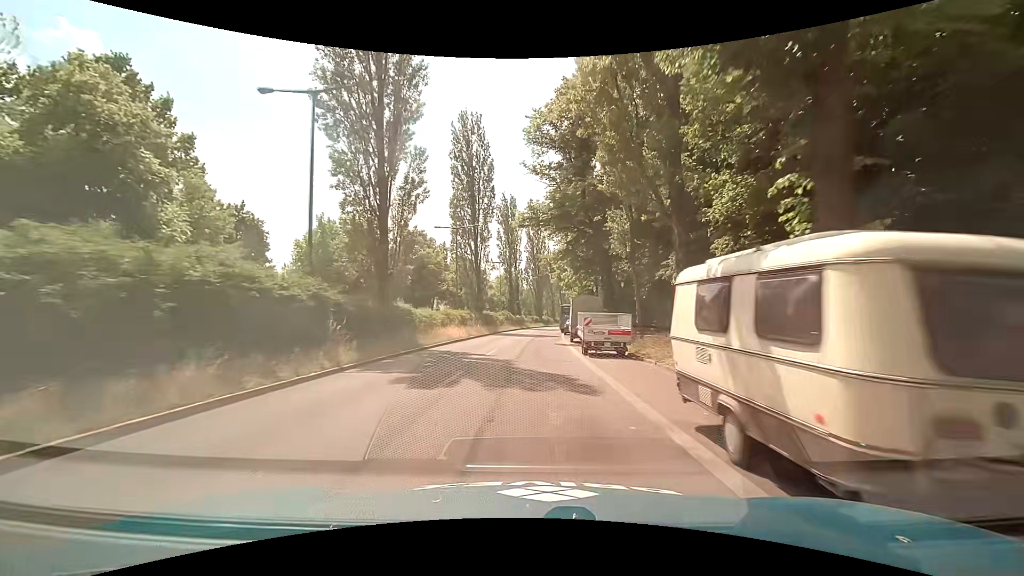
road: secondary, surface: asphalt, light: Day
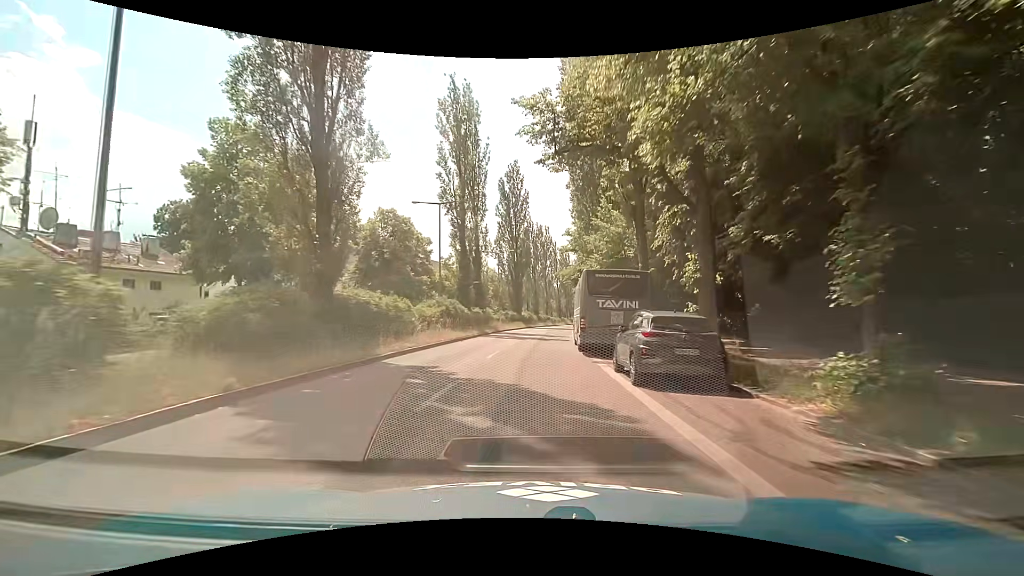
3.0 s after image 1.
(+0.8, +38.9) m; +3°
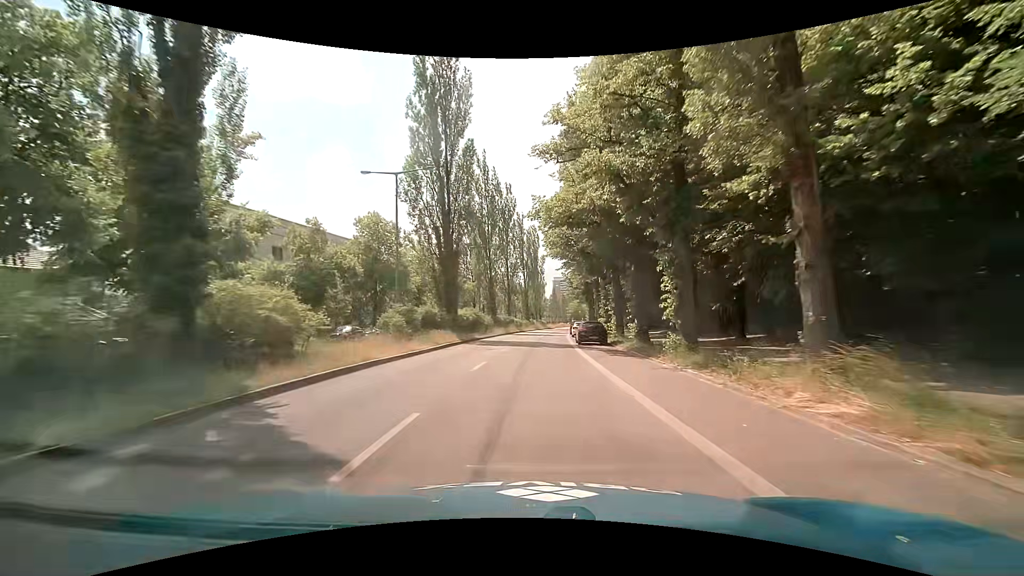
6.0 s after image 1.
(+1.3, +38.9) m; +4°
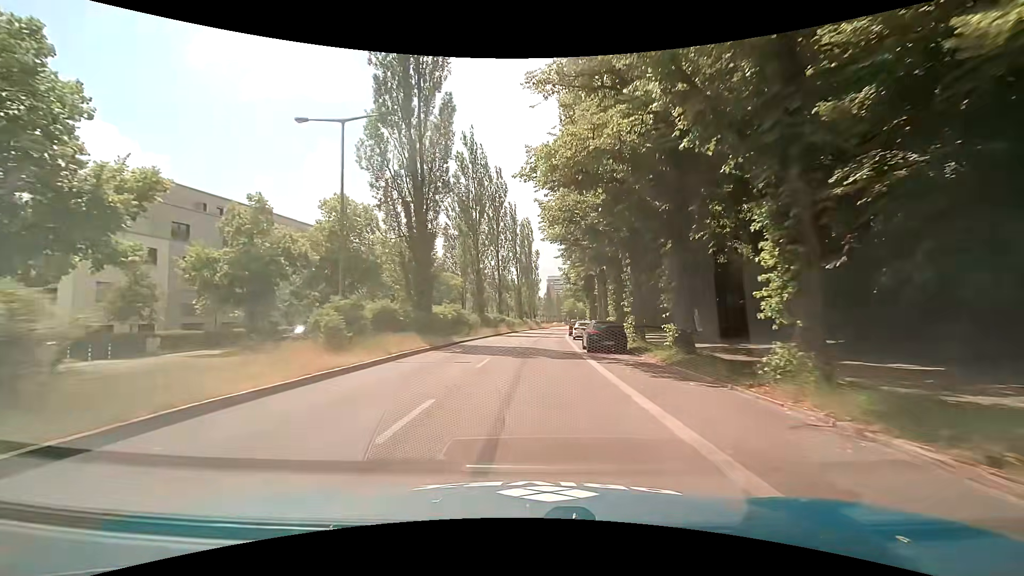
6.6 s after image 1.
(0.0, +7.9) m; +1°
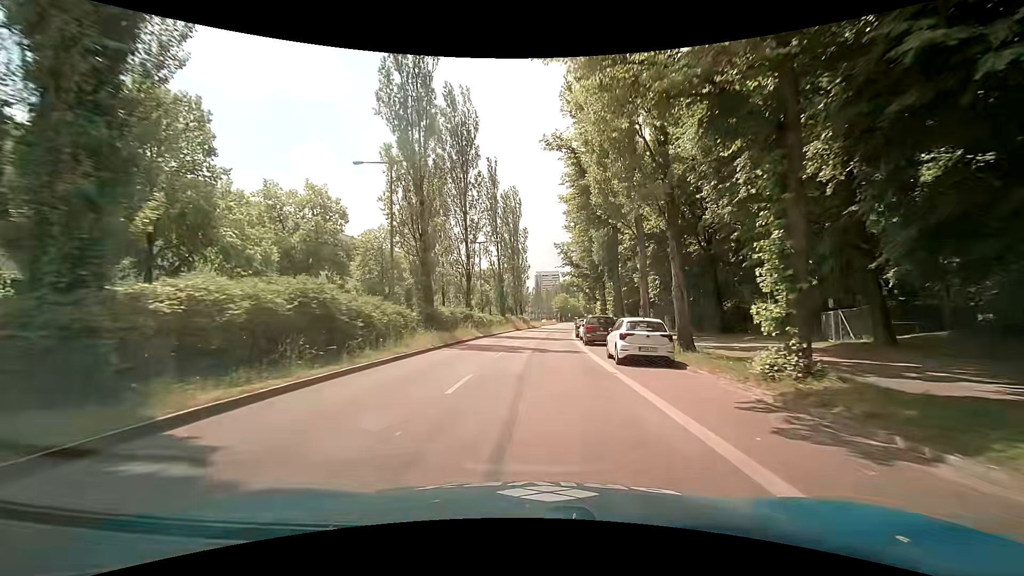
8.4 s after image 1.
(+0.1, +23.4) m; +2°
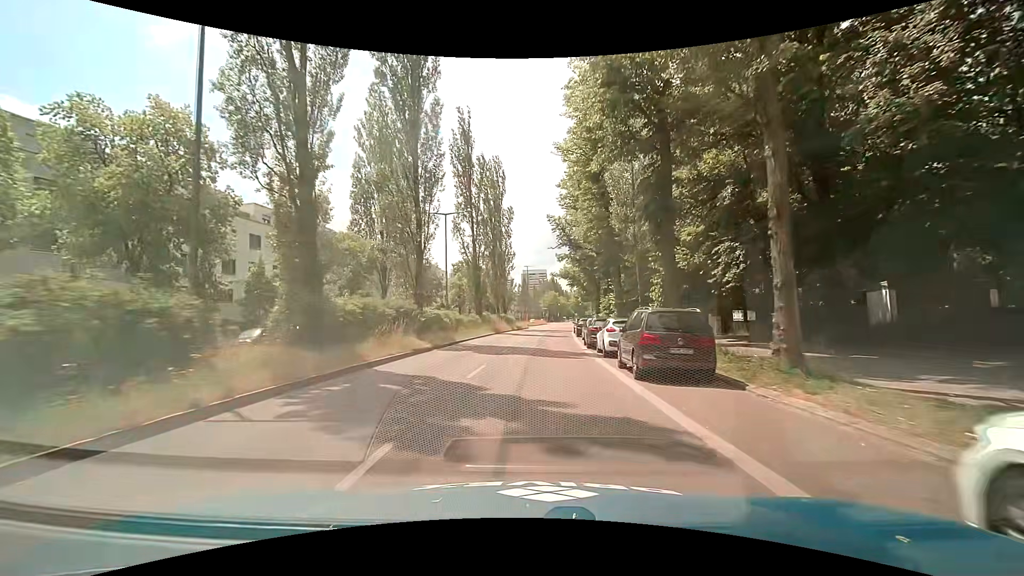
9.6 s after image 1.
(+0.1, +15.5) m; +2°
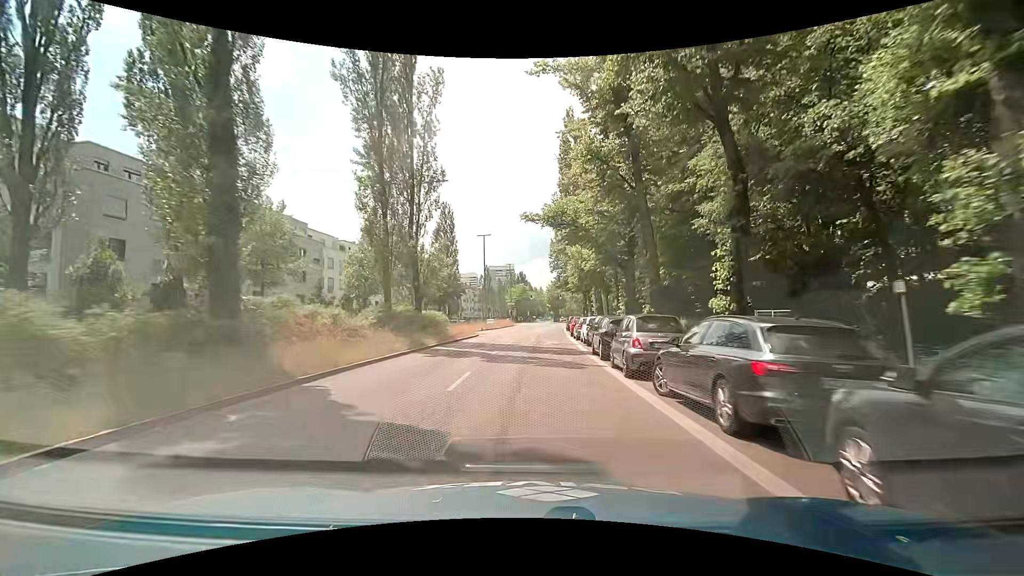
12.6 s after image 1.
(+0.8, +38.2) m; +2°
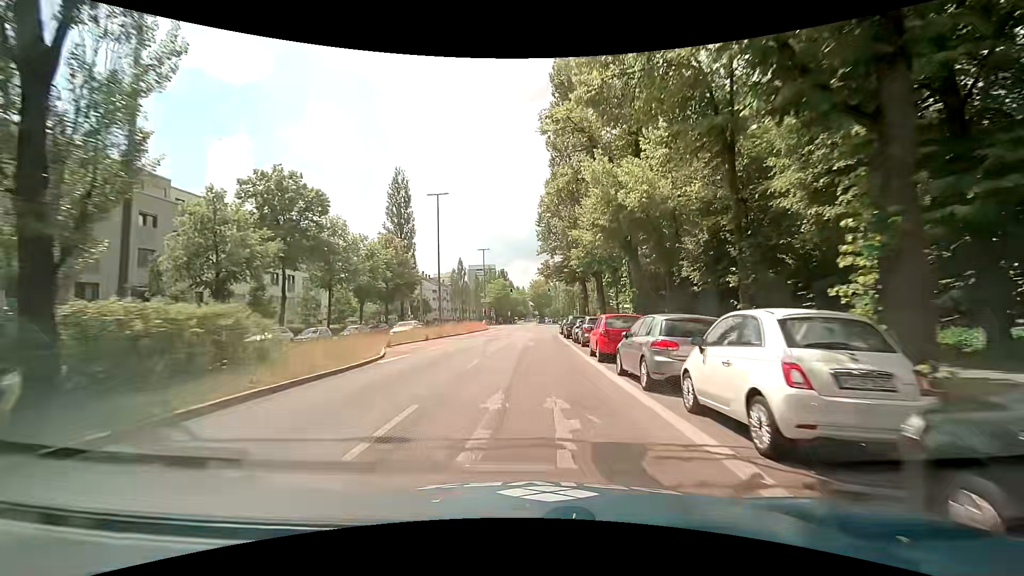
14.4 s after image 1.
(+0.6, +22.5) m; +3°
(0, +10) (0, +20) (0, +30) (0, +40) (+1, +50) (+1, +60) (+1, +70) (+2, +80) (+4, +90) (+6, +100) m
